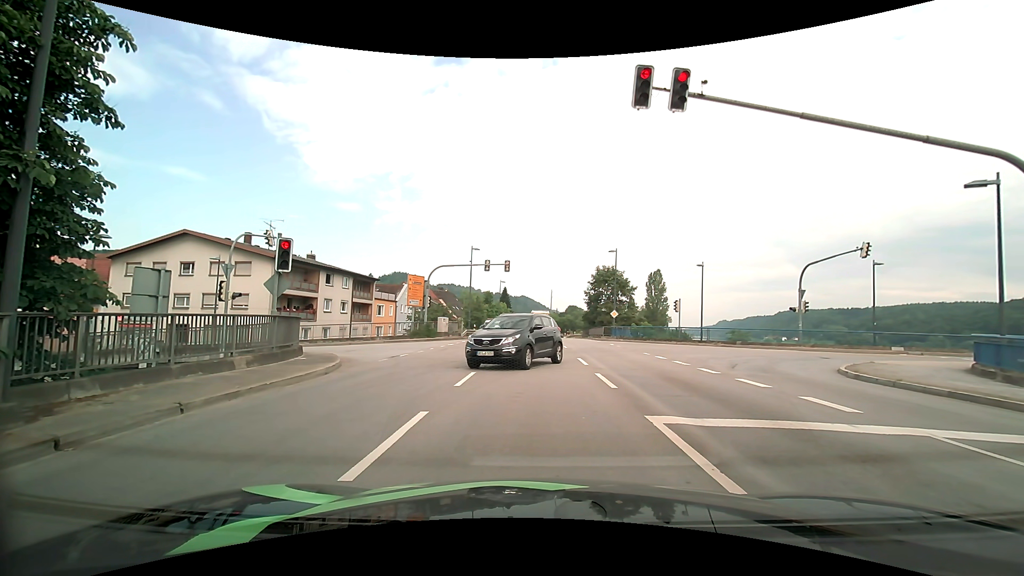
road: primary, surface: asphalt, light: Day
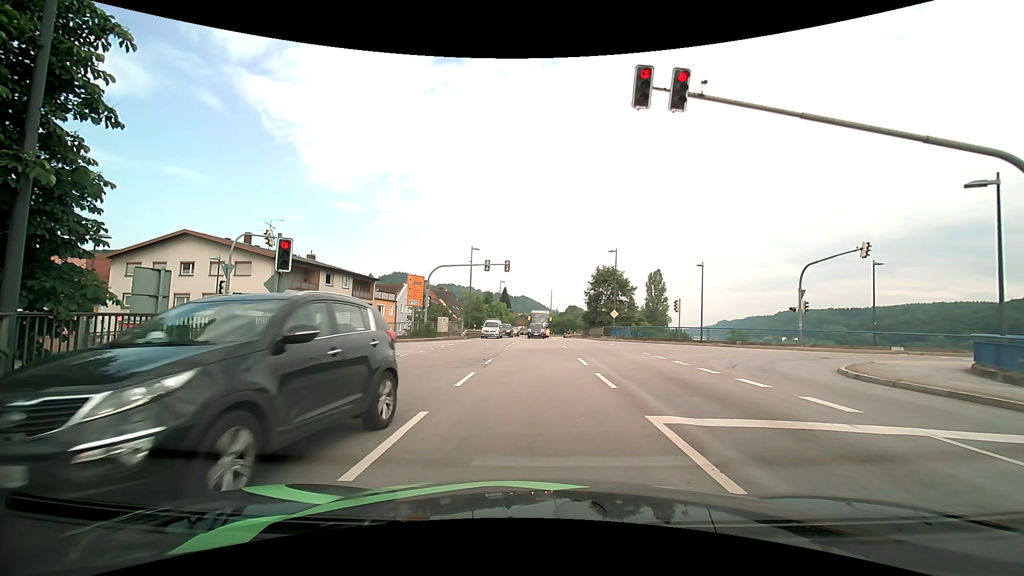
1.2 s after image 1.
(0.0, 0.0) m; 0°
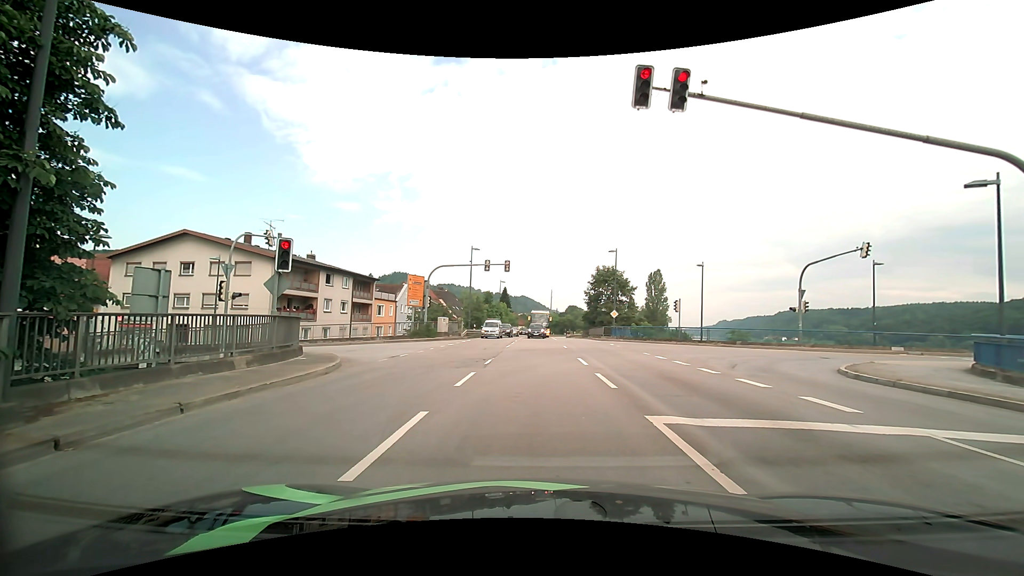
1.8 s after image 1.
(0.0, 0.0) m; 0°
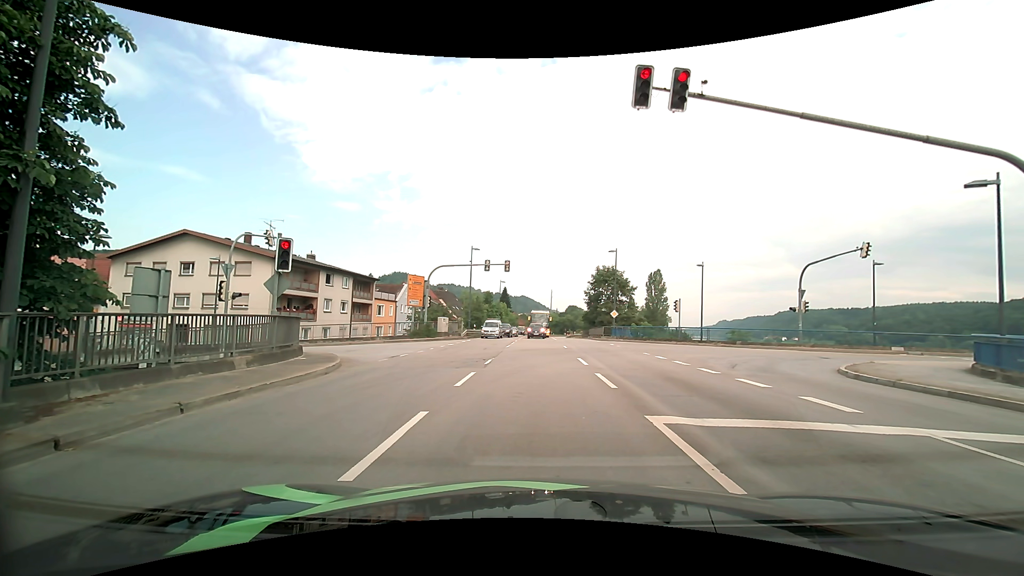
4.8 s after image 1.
(0.0, 0.0) m; 0°
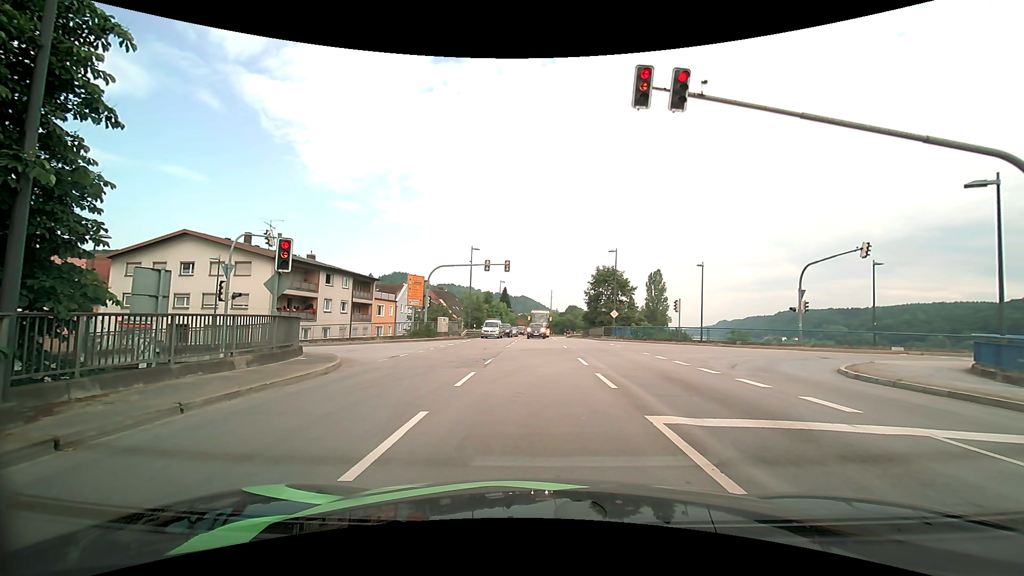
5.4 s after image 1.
(0.0, 0.0) m; 0°
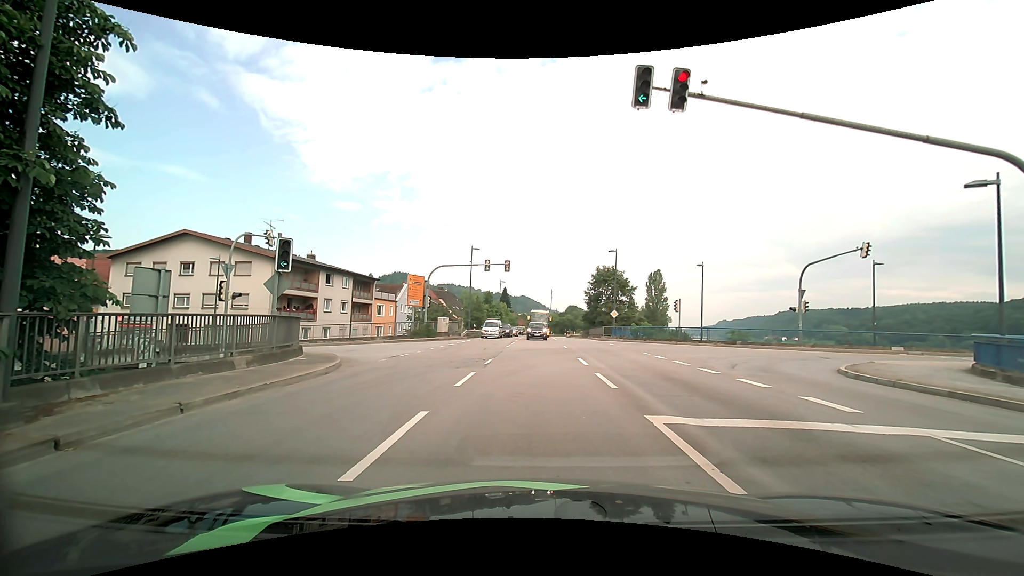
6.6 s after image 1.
(0.0, 0.0) m; 0°
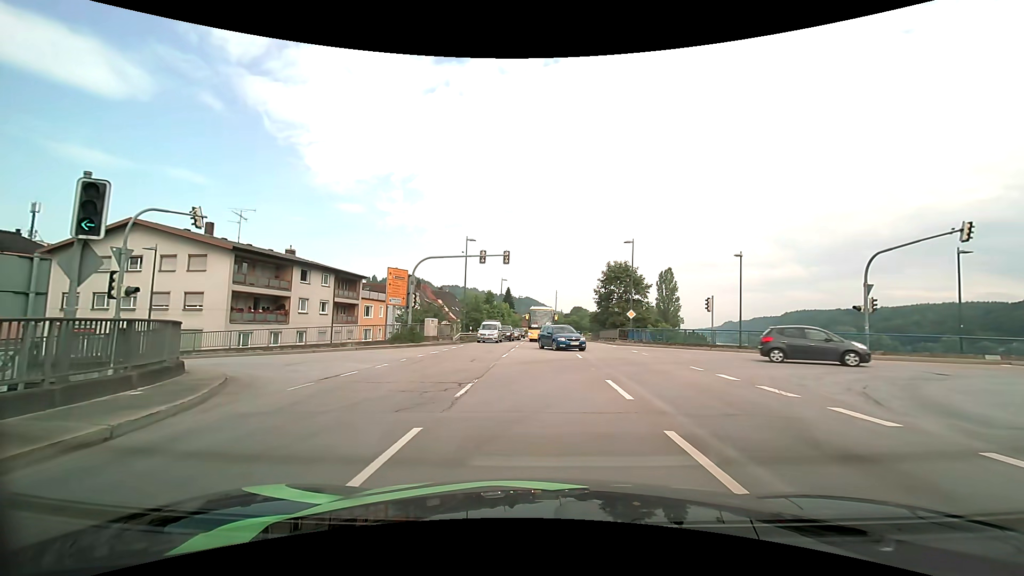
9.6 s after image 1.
(0.0, +7.1) m; 0°
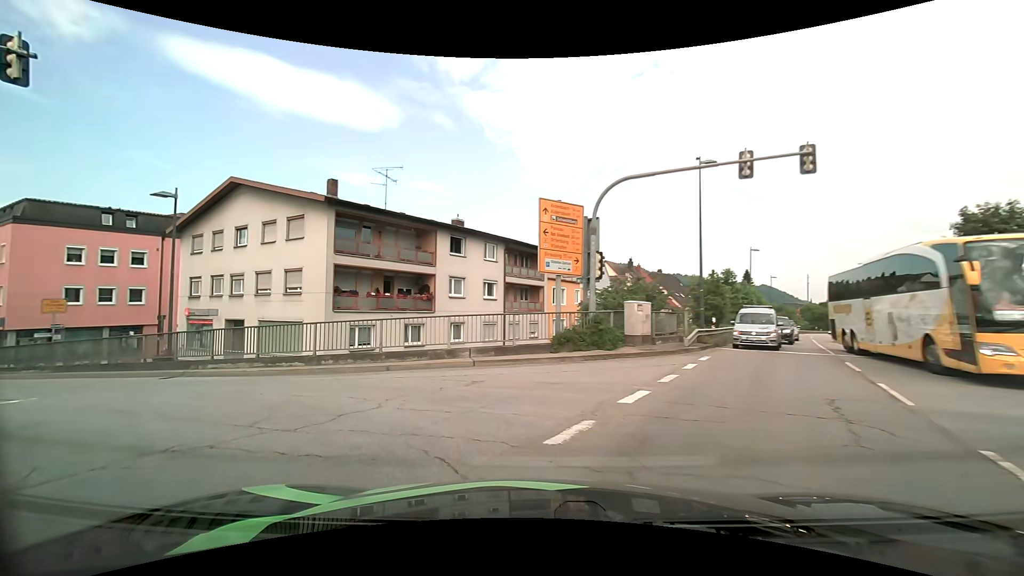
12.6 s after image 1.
(-2.5, +18.0) m; -24°
